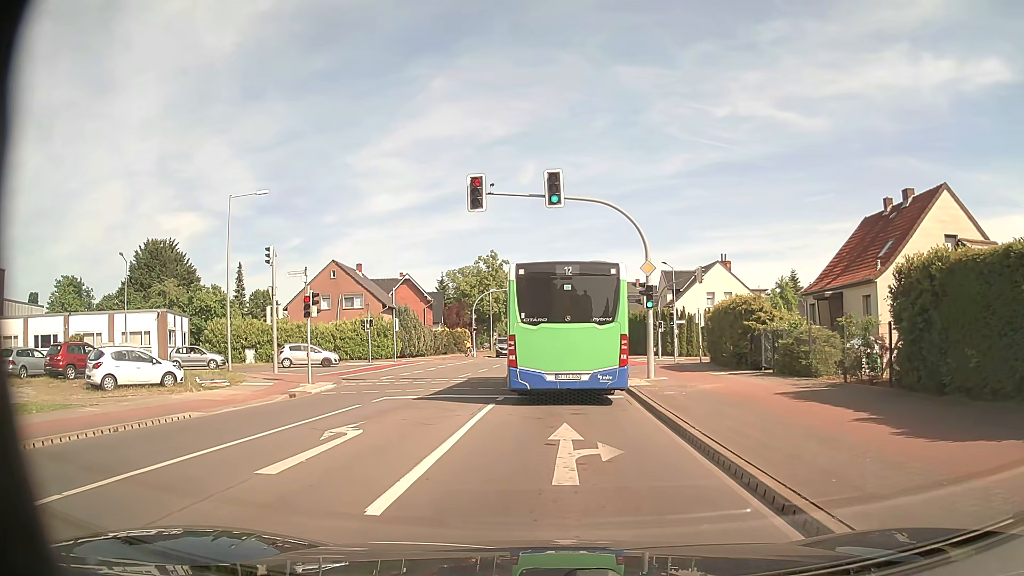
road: secondary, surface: asphalt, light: Day
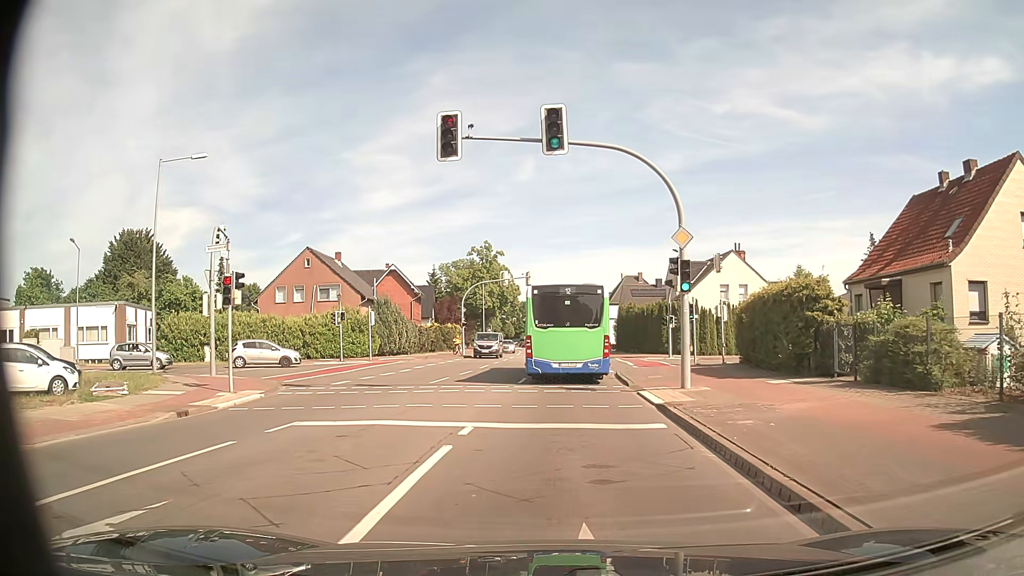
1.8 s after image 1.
(-0.1, +6.6) m; 0°
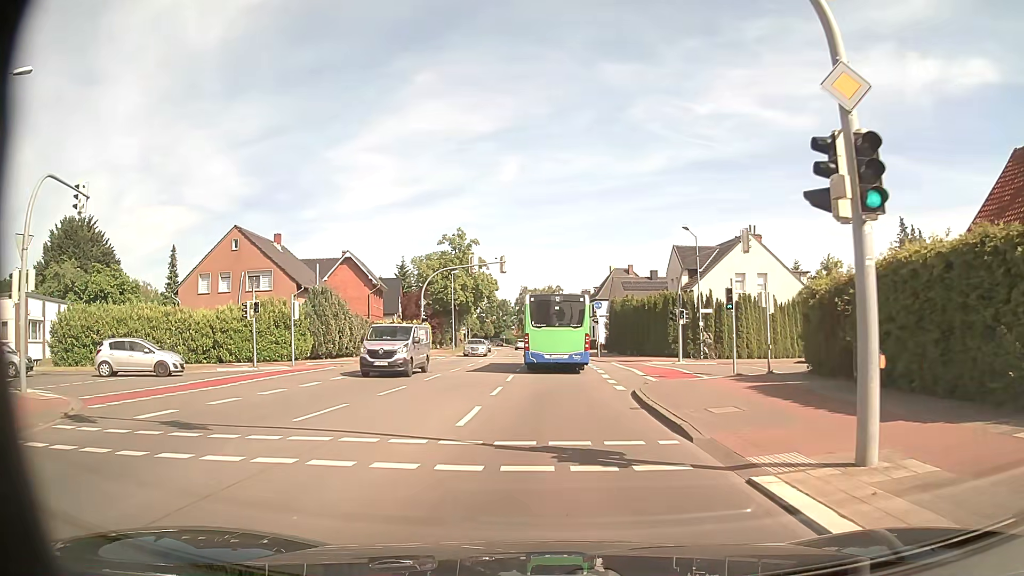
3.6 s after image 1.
(+0.2, +11.1) m; +1°
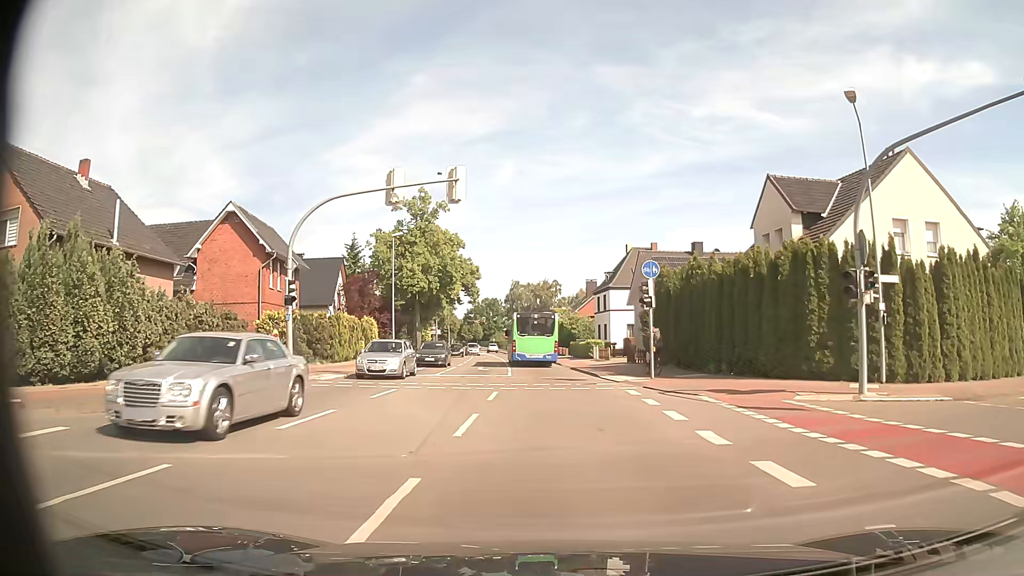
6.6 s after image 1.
(0.0, +25.4) m; +1°
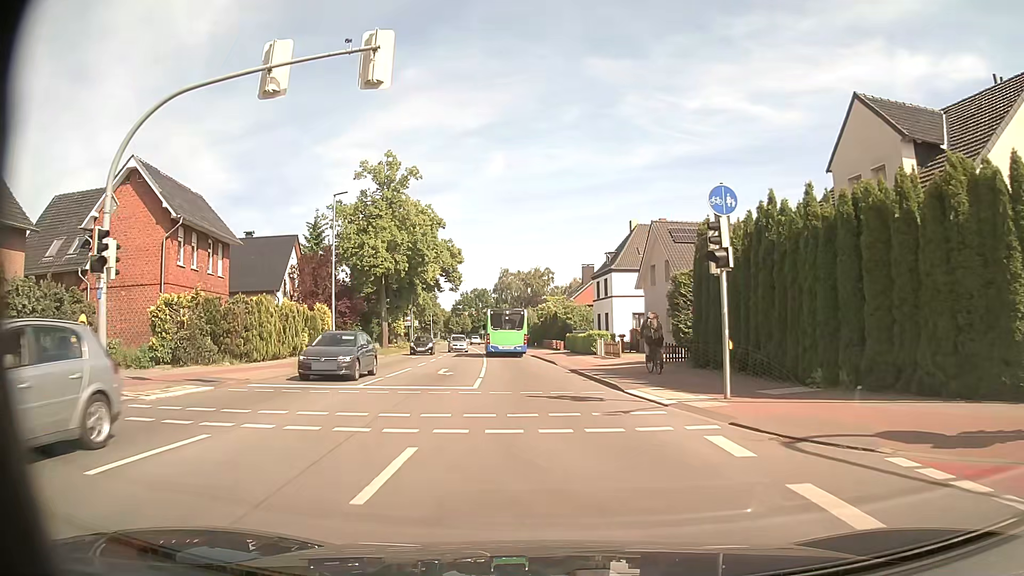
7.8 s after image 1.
(+0.1, +10.7) m; +1°
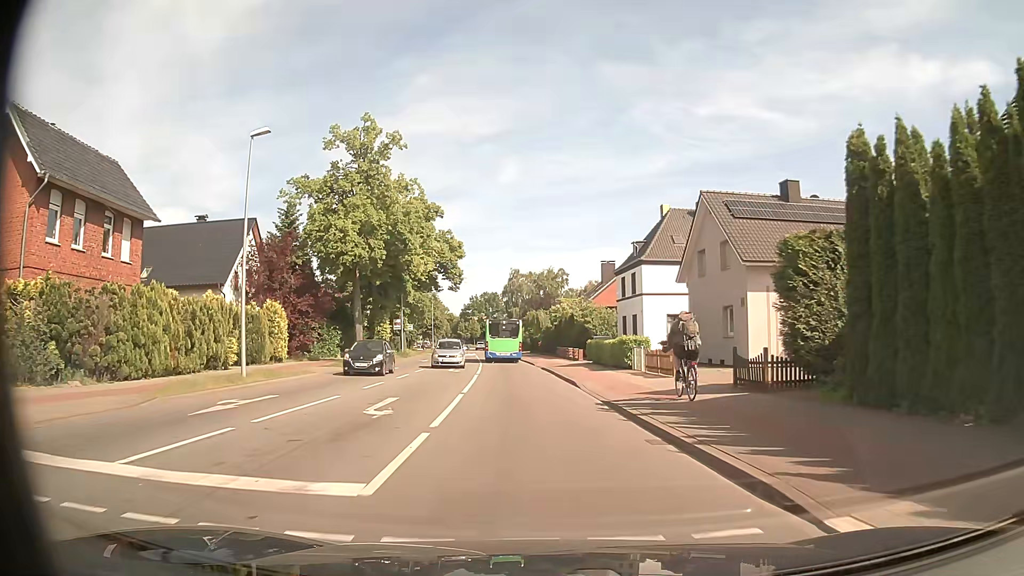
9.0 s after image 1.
(0.0, +11.2) m; -1°
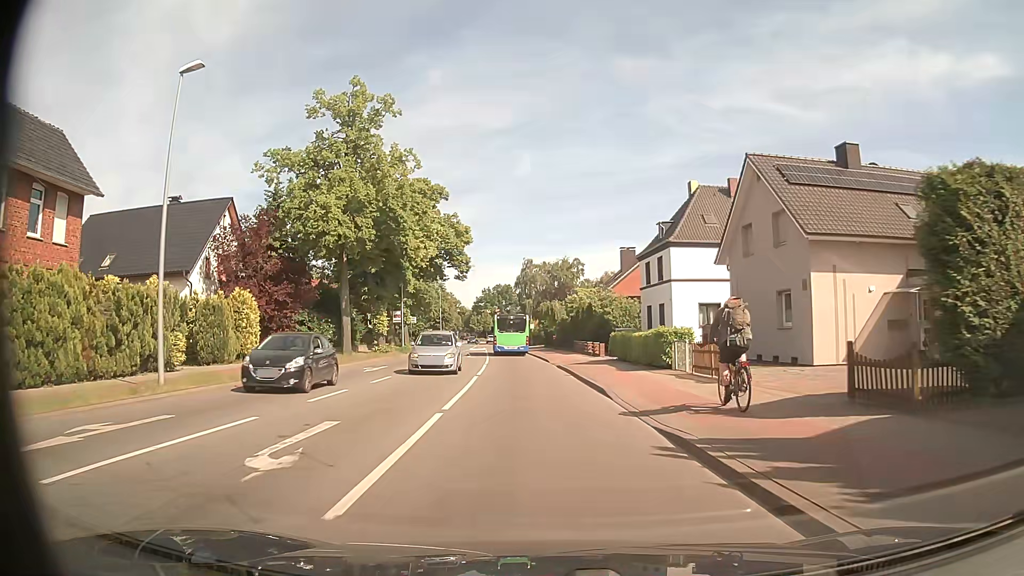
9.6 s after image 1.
(0.0, +5.8) m; 0°
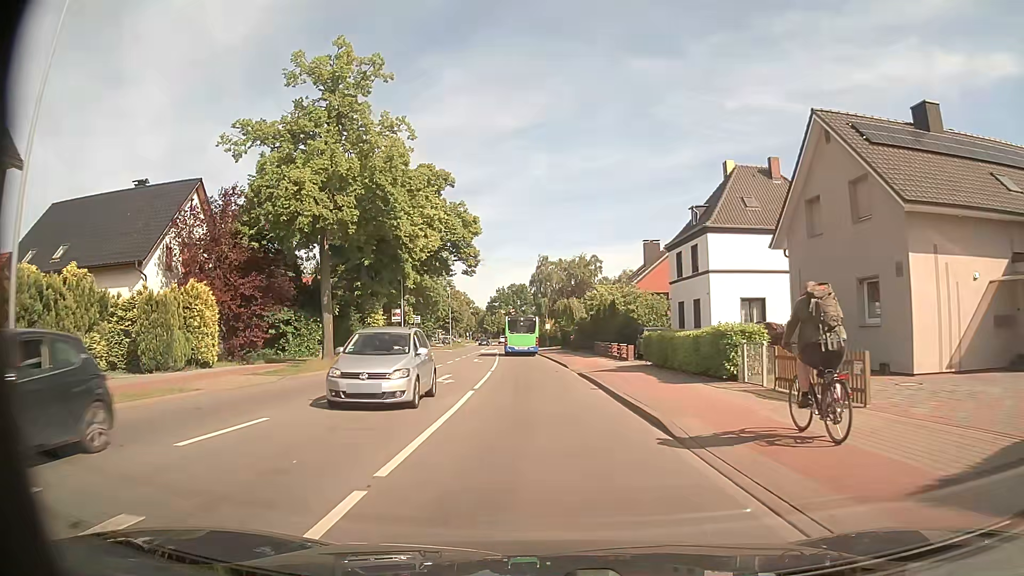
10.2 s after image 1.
(-0.1, +6.0) m; -2°
(0, +10) (-1, +20) (-1, +30) (-2, +40) (-2, +50) (-3, +60) (-4, +70) (-4, +80) (-5, +90) (-6, +100) m
